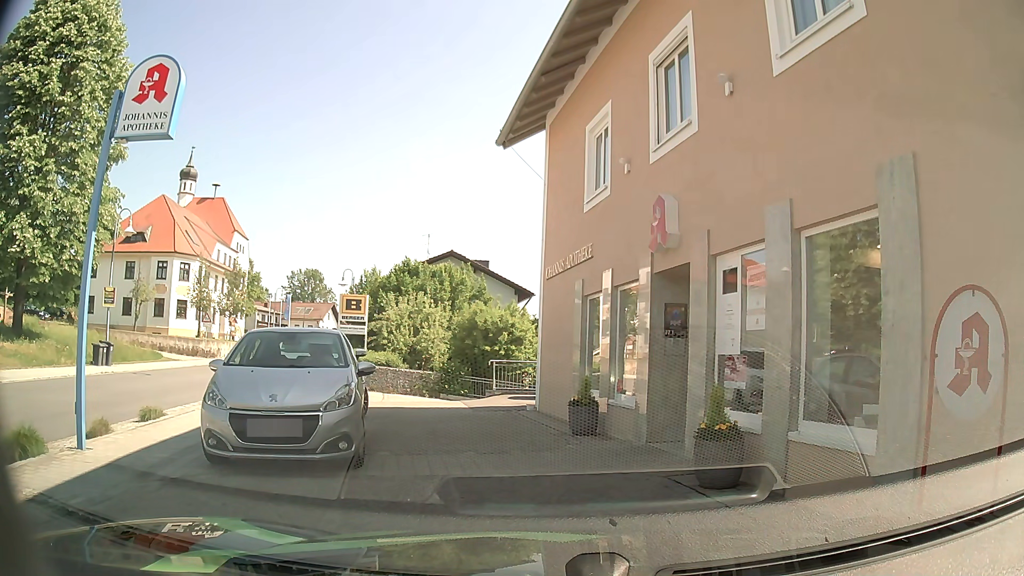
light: Day
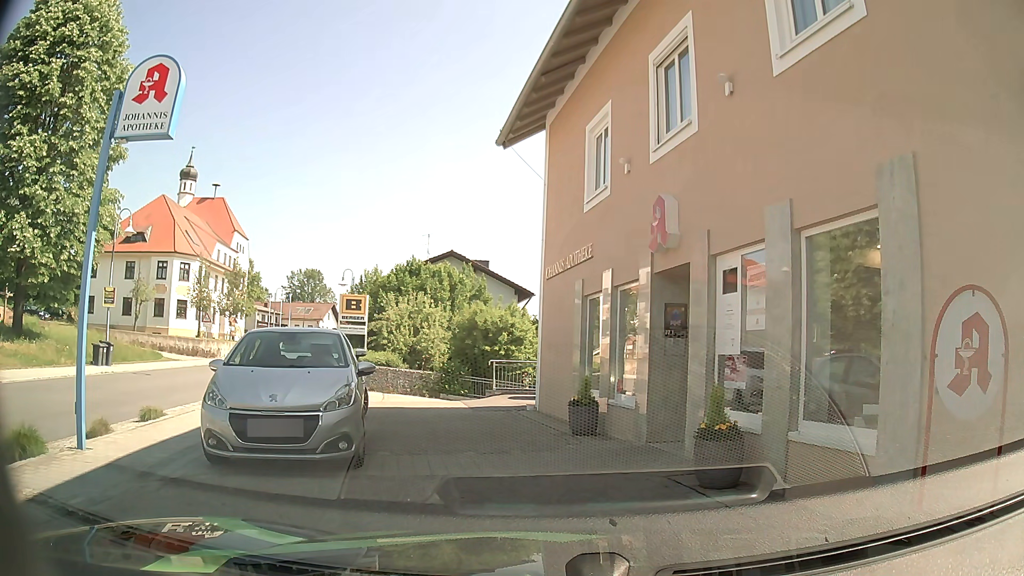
(0.0, 0.0) m; 0°
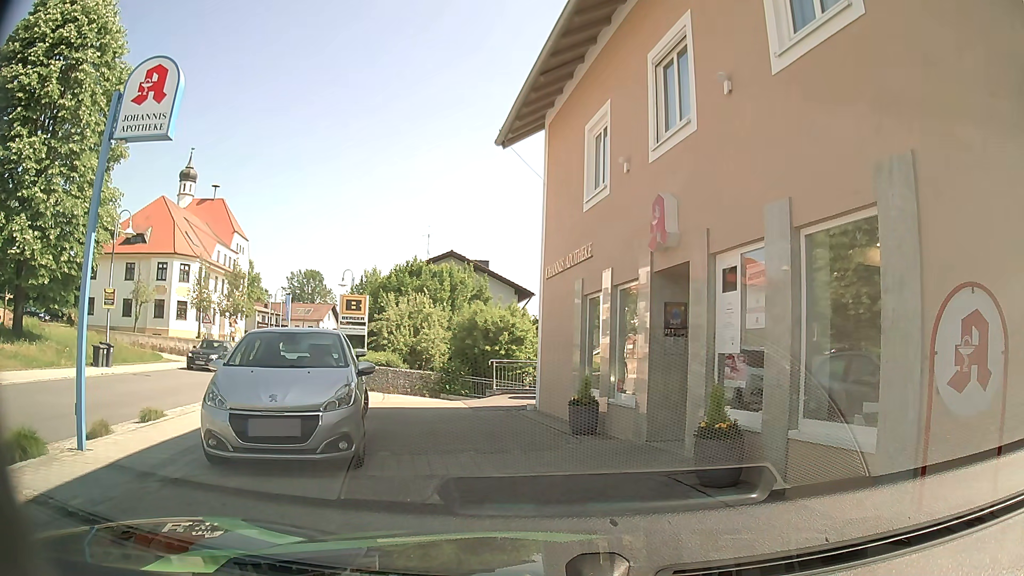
(0.0, 0.0) m; 0°
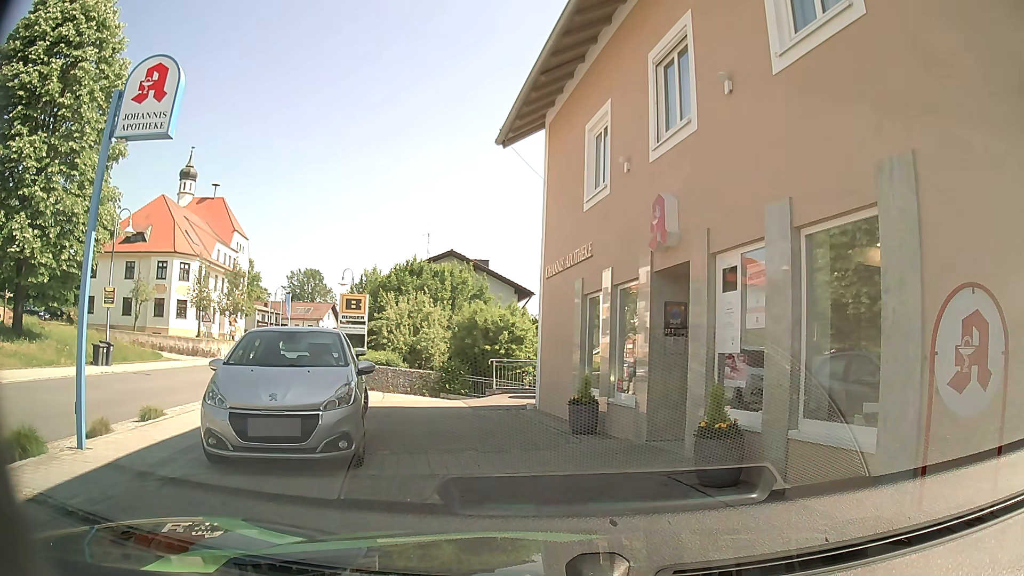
(0.0, 0.0) m; 0°
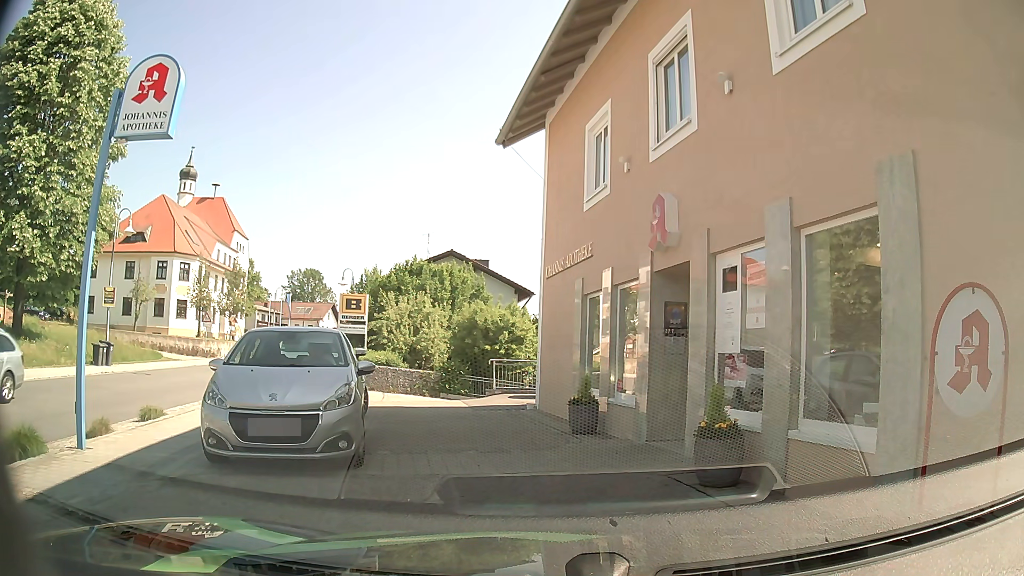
(0.0, 0.0) m; 0°
